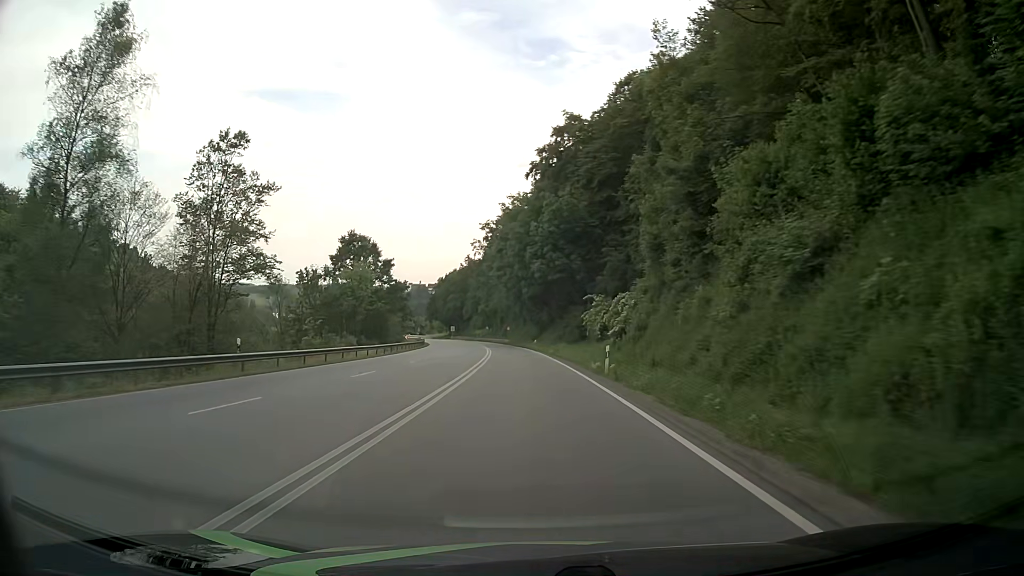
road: primary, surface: asphalt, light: Day
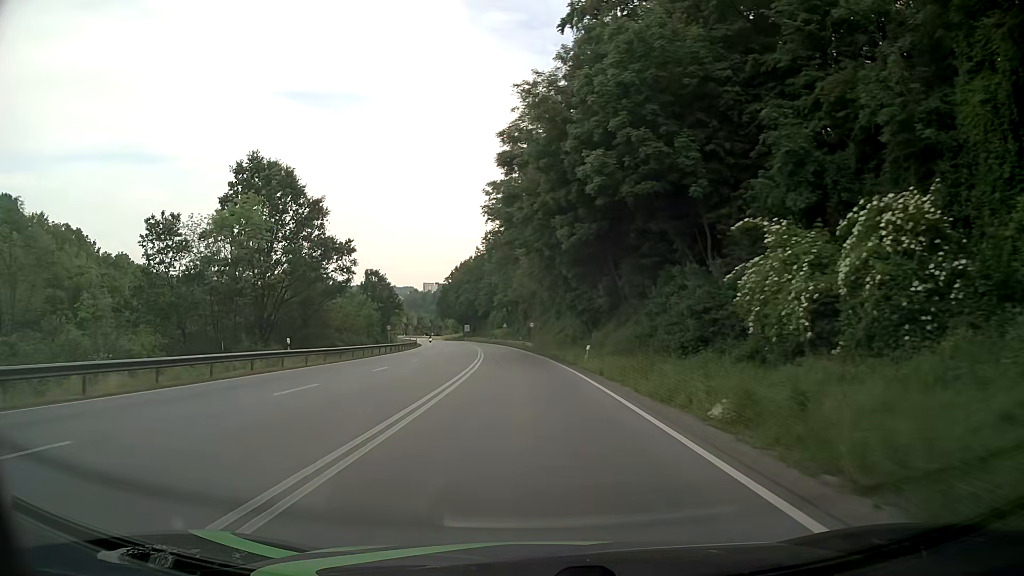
(-1.0, +43.3) m; -3°
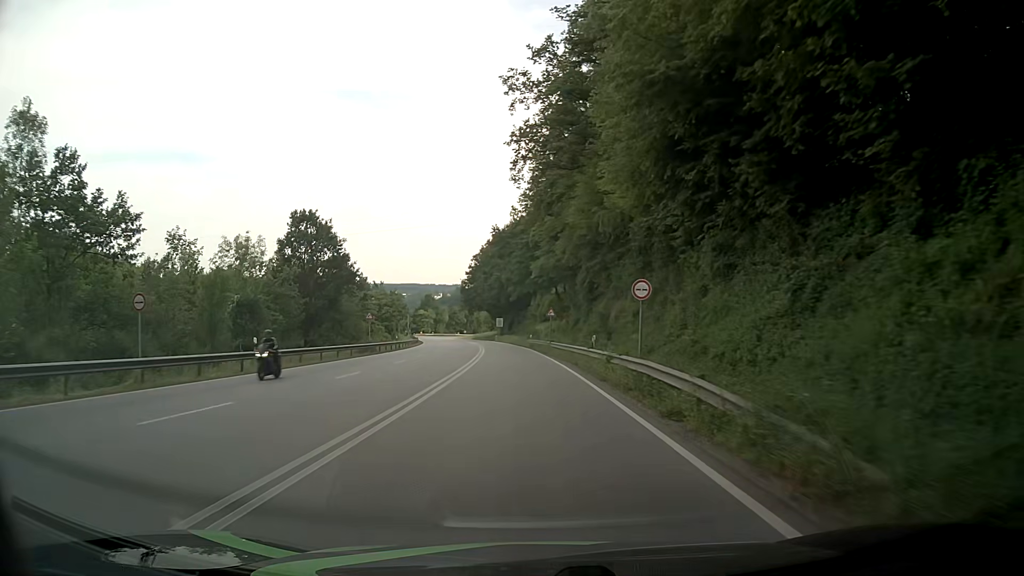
(-1.8, +53.5) m; -4°
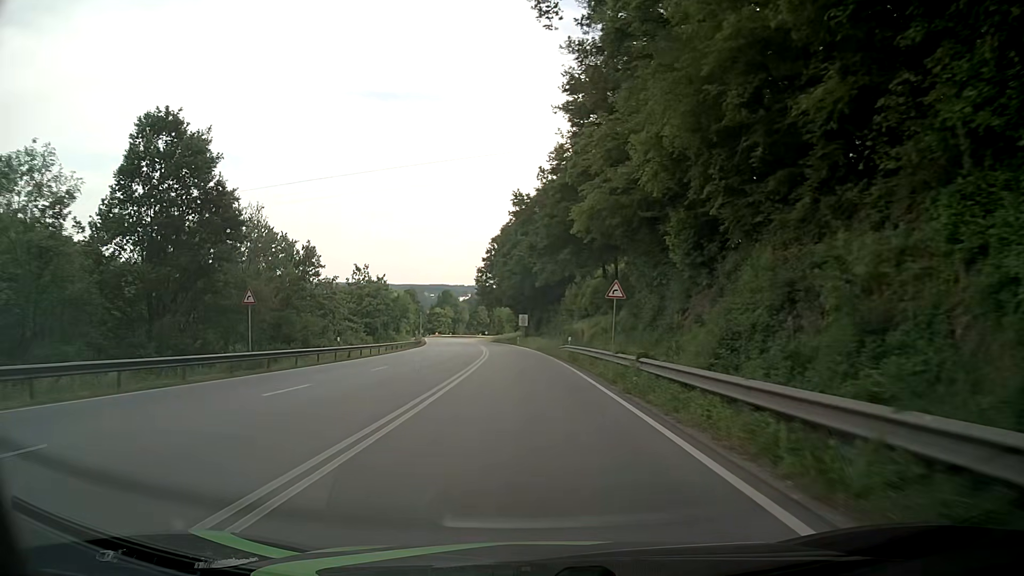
(-0.8, +30.0) m; -3°
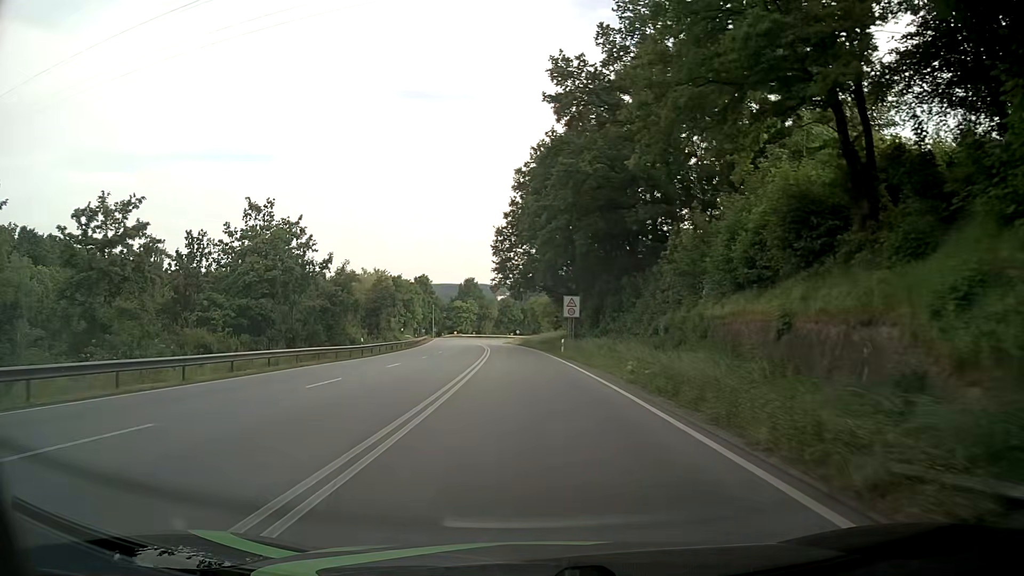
(-1.2, +44.7) m; -3°
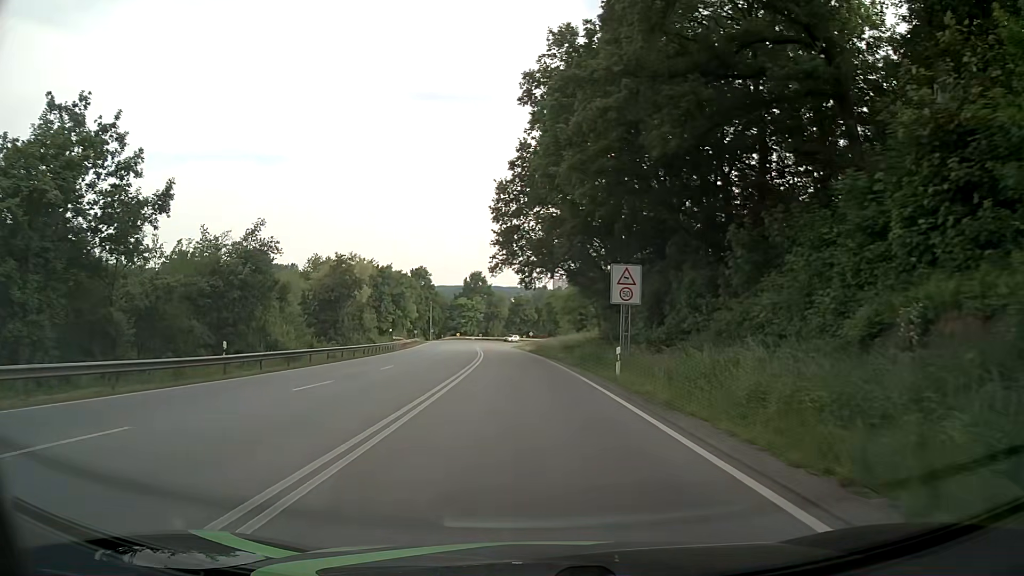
(-0.4, +24.2) m; -2°
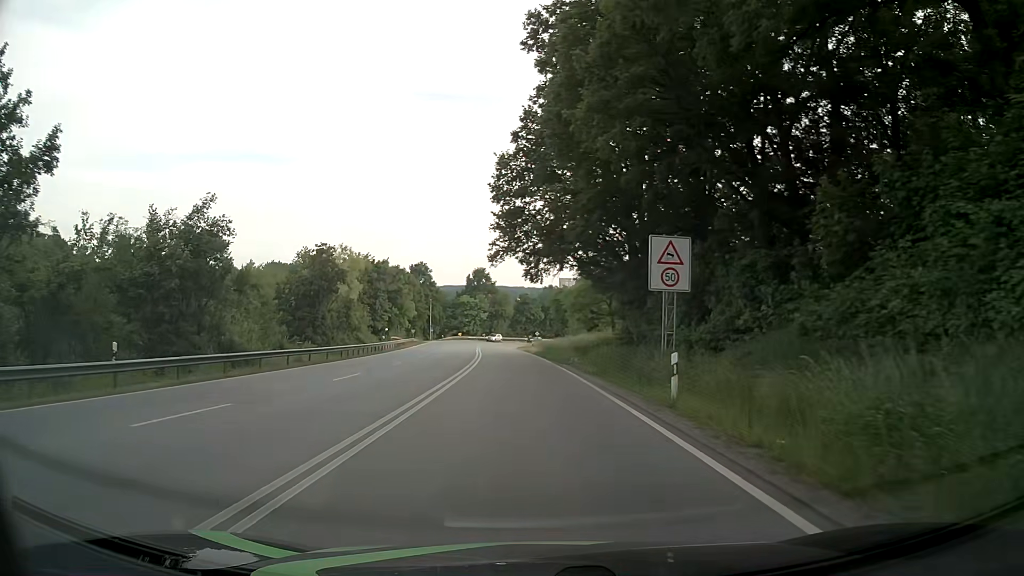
(0.0, +7.8) m; 0°
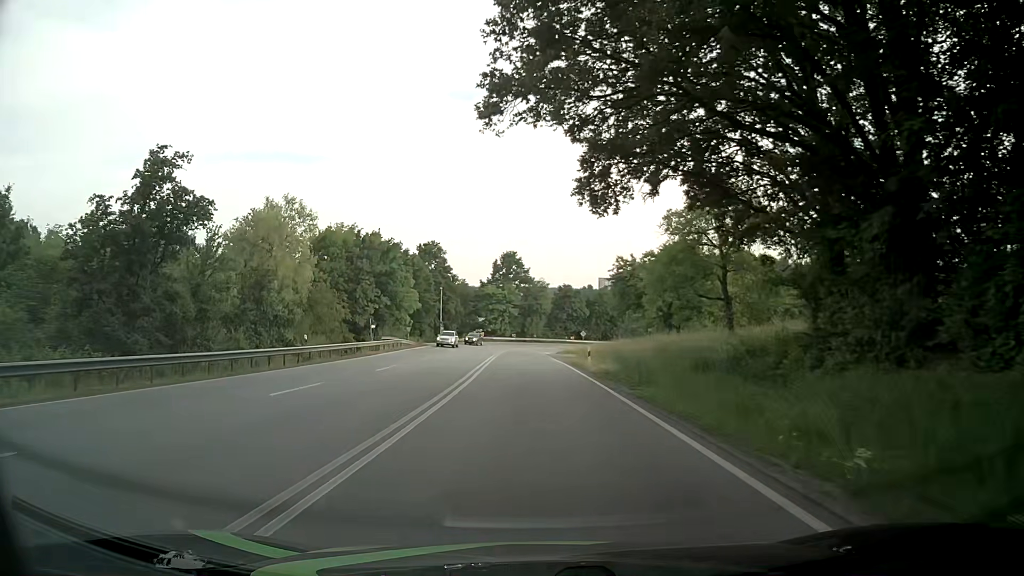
(-0.9, +30.9) m; -3°
(0, +10) (0, +20) (-1, +30) (-1, +40) (-1, +50) (-2, +60) (-2, +70) (-1, +80) (0, +90) (+2, +100) m
